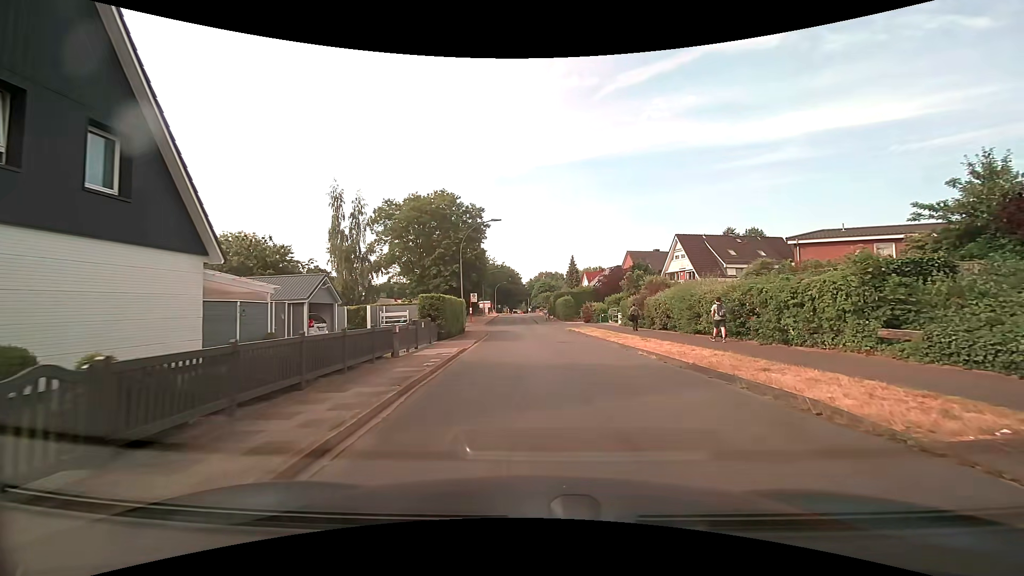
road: residential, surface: asphalt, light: Day
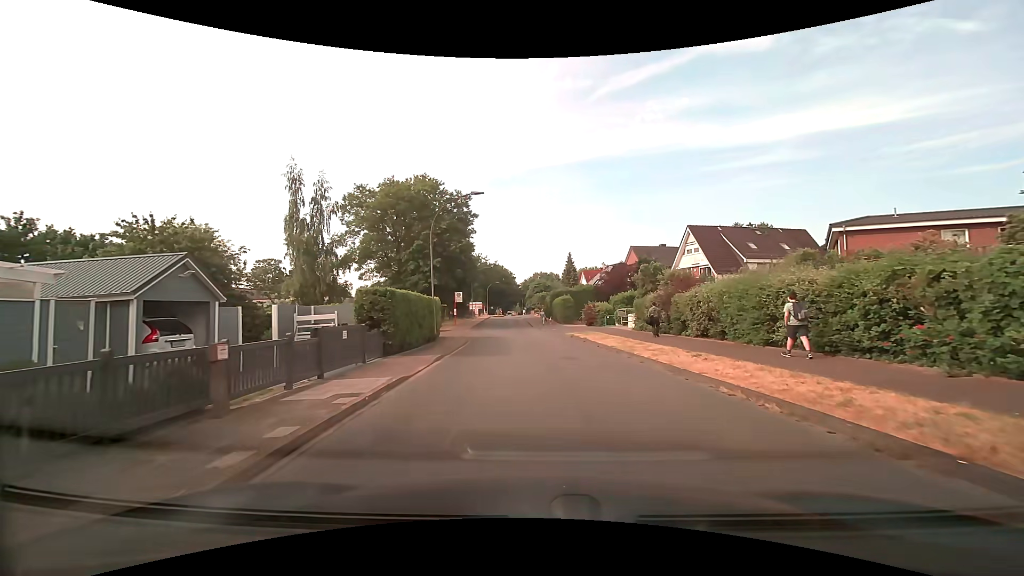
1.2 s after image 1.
(+0.1, +7.9) m; +1°
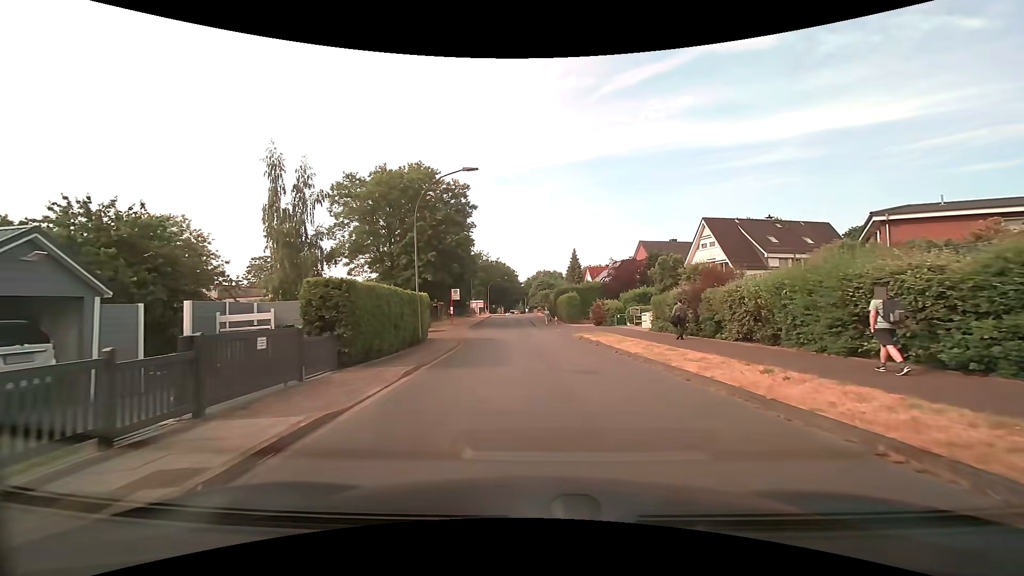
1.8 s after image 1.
(0.0, +4.0) m; -1°
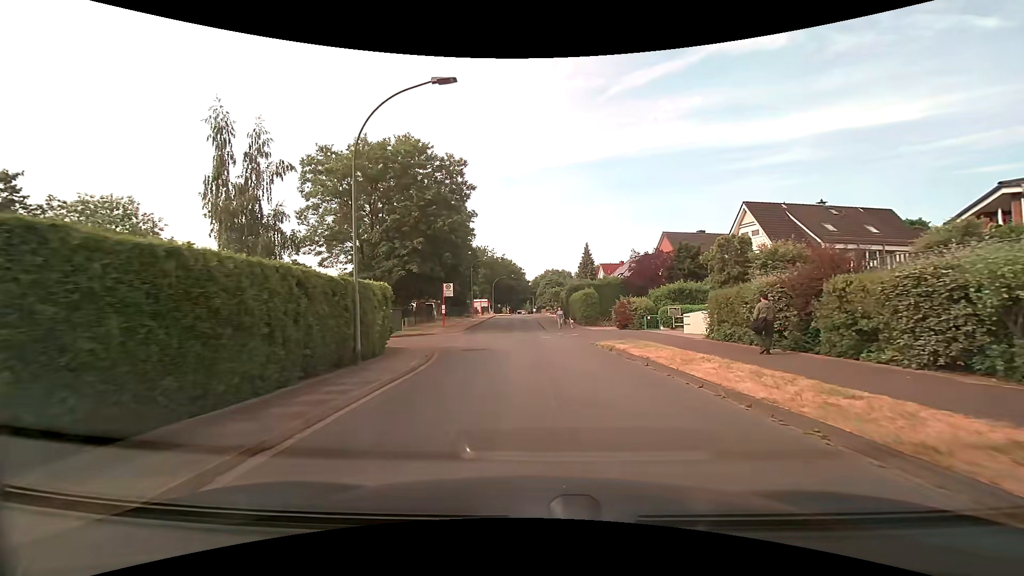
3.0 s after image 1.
(0.0, +8.3) m; -1°
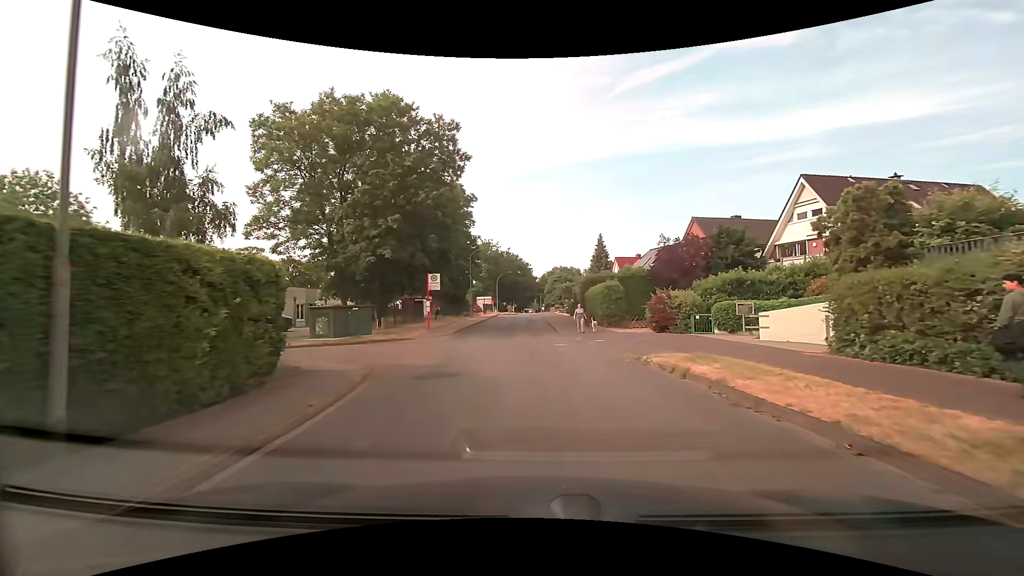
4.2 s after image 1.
(0.0, +8.4) m; 0°
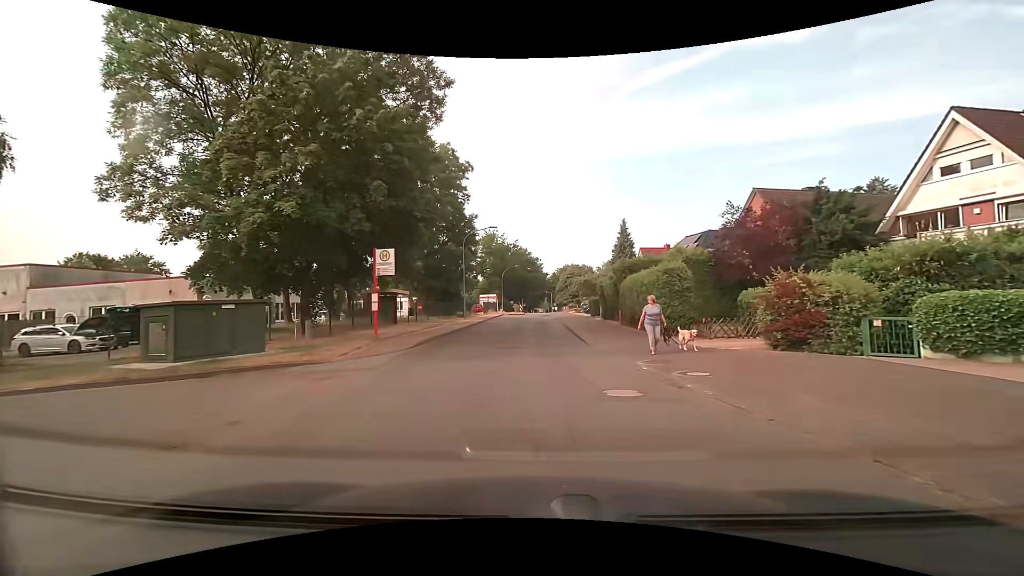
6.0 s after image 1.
(-0.2, +12.2) m; -1°
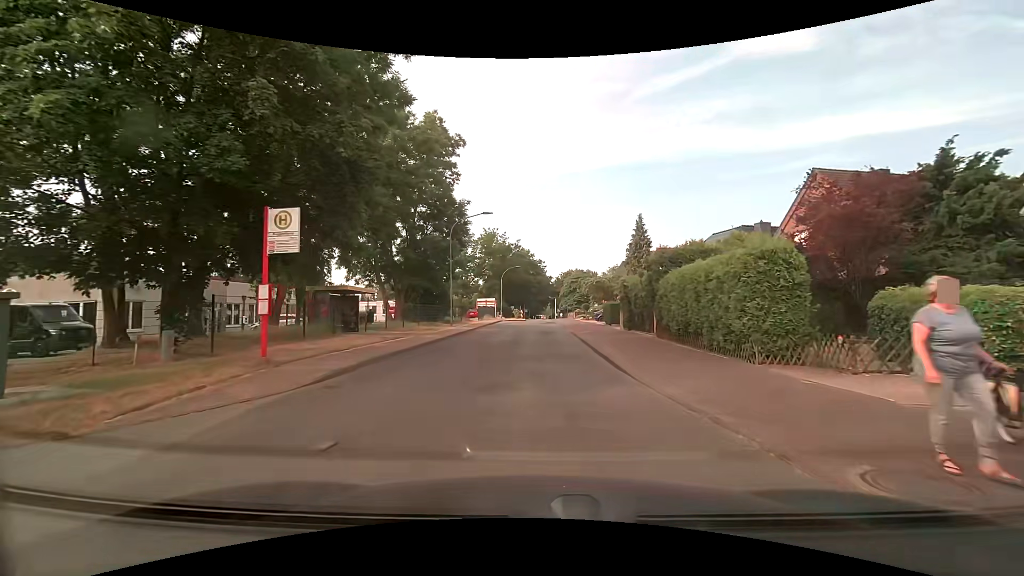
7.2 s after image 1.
(-0.1, +8.2) m; 0°
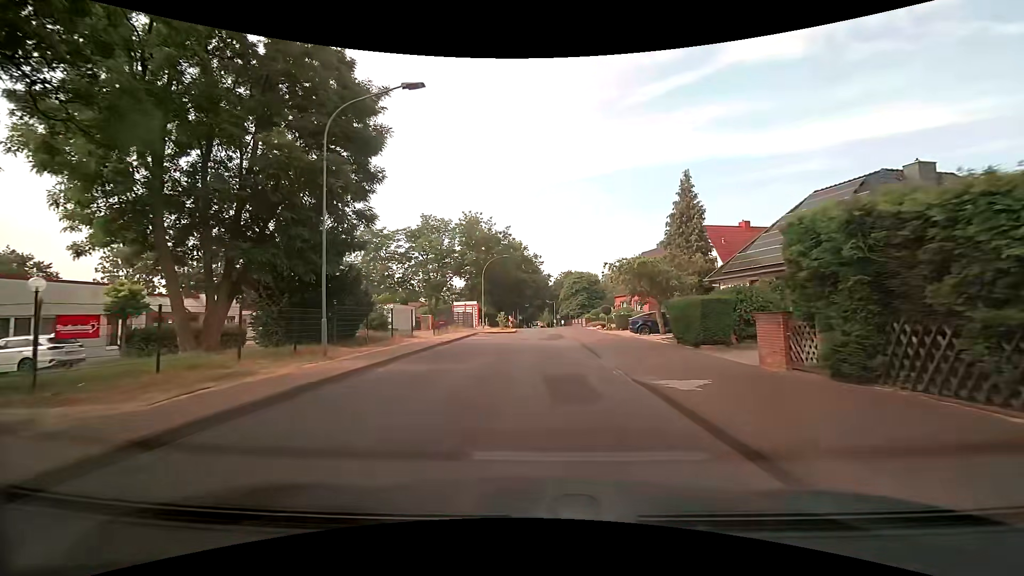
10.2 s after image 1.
(-0.1, +20.2) m; 0°
(0, +10) (0, +20) (0, +30) (0, +40) (+1, +50) (+1, +60) (+1, +70) (+1, +80) (+1, +90) (+1, +100) m
